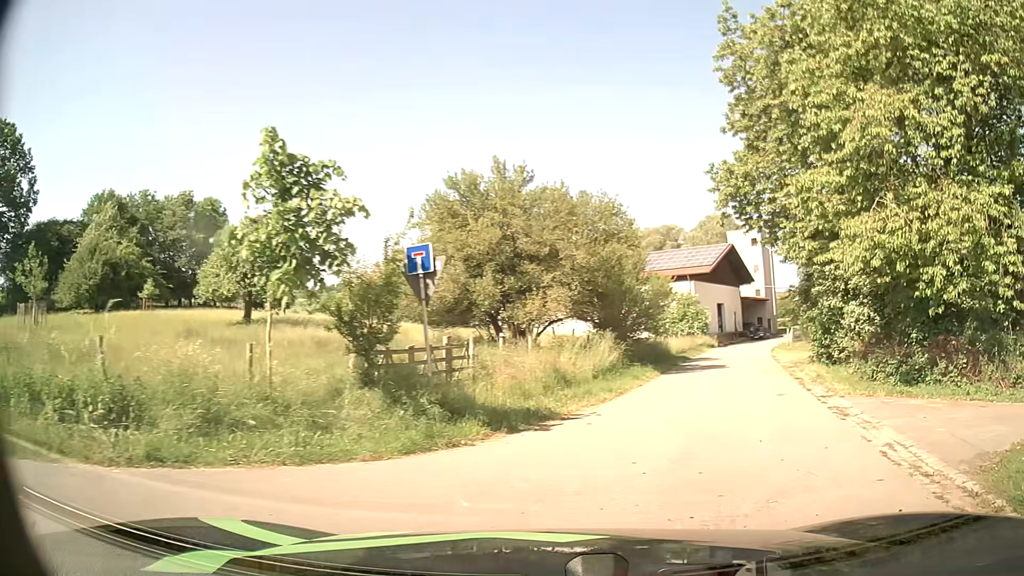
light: Day
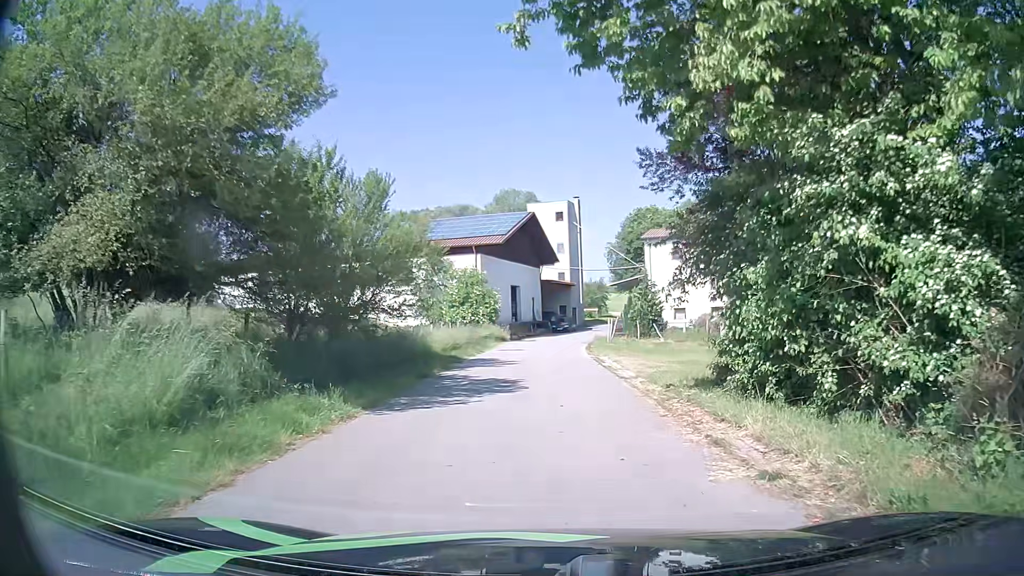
(+3.2, +14.1) m; +17°
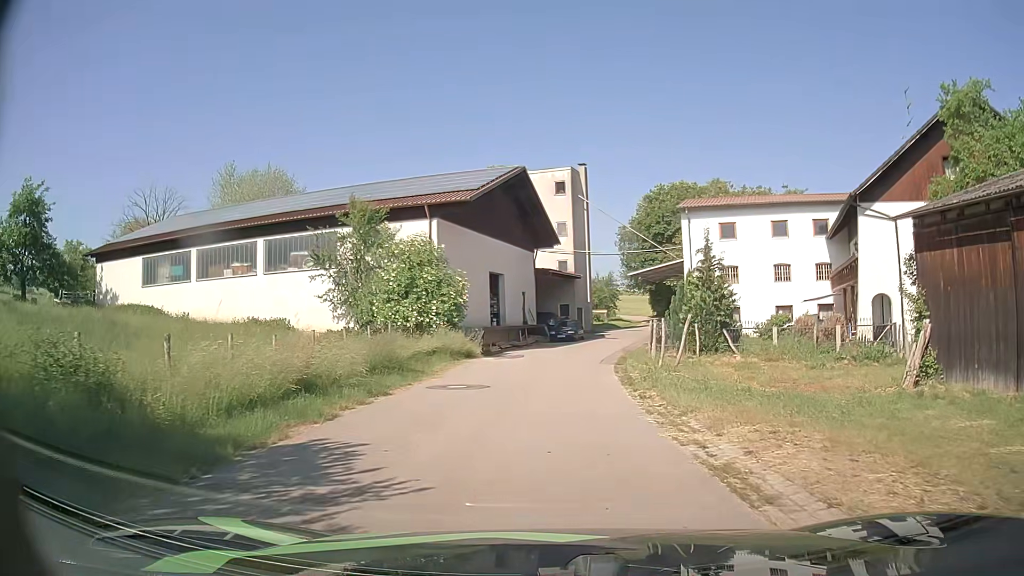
(+0.4, +18.0) m; +2°
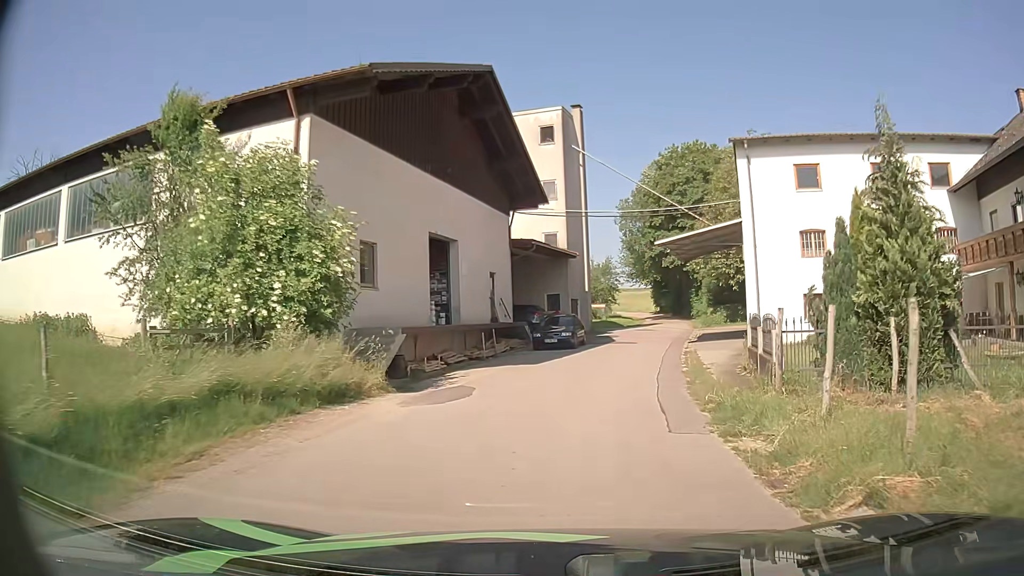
(-0.1, +15.7) m; +1°
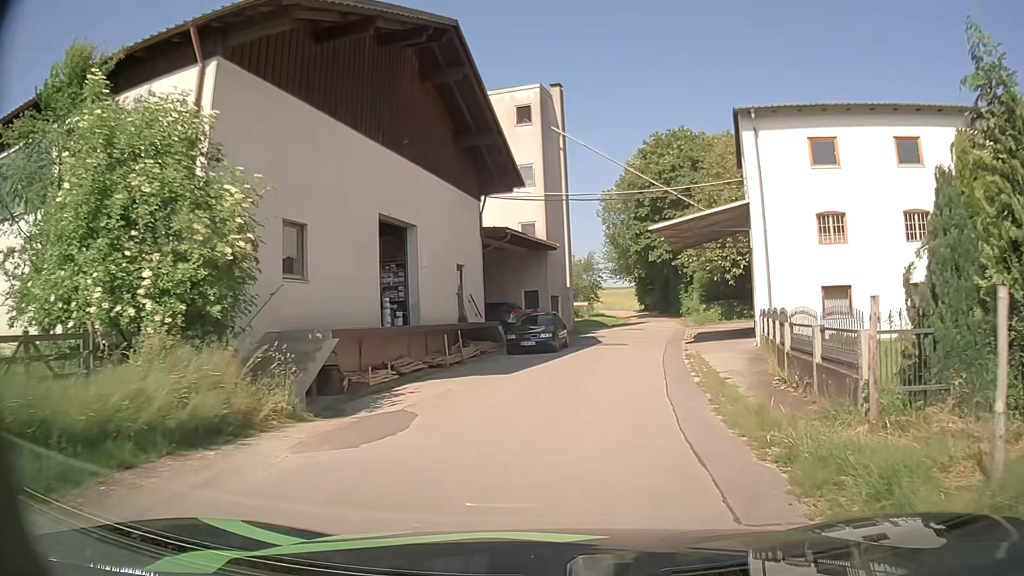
(+0.1, +3.9) m; +2°
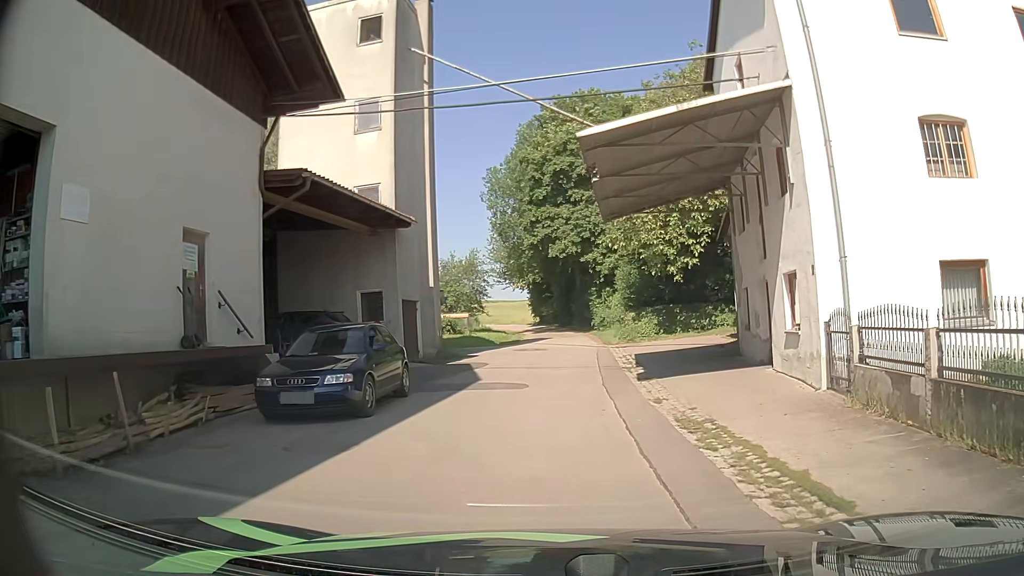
(+1.0, +12.8) m; +10°
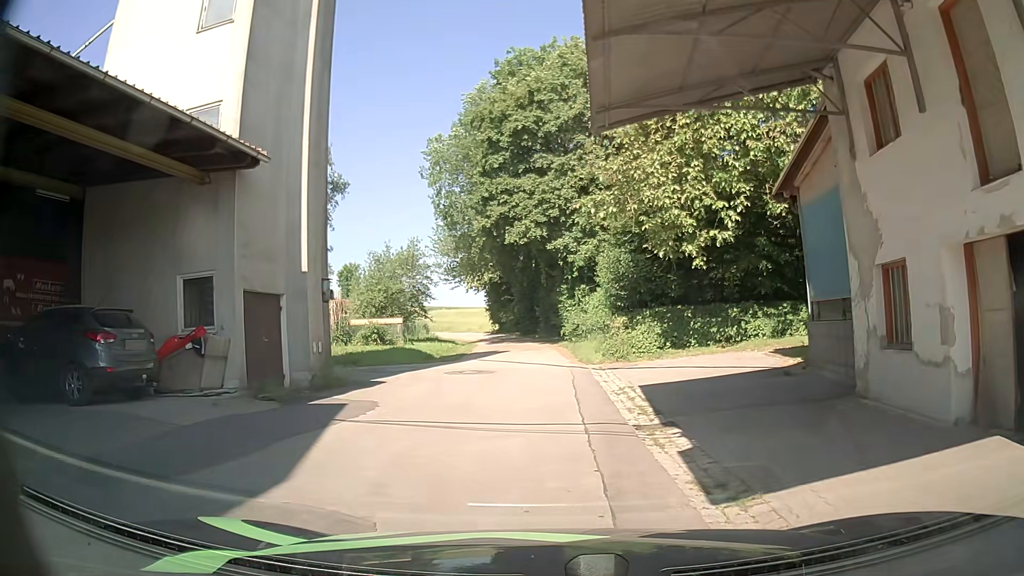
(+0.3, +9.6) m; +3°
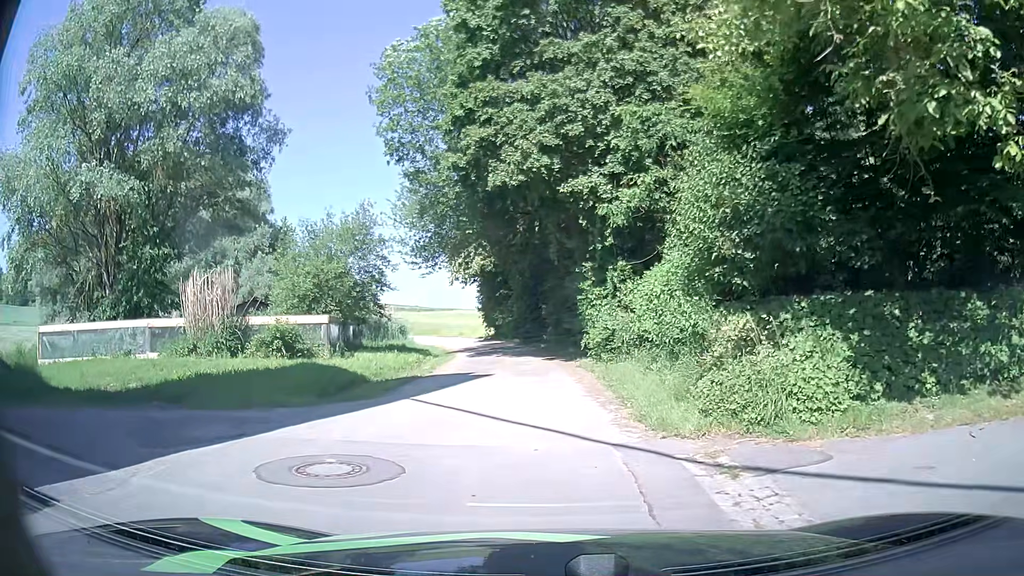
(-0.2, +12.5) m; -3°
